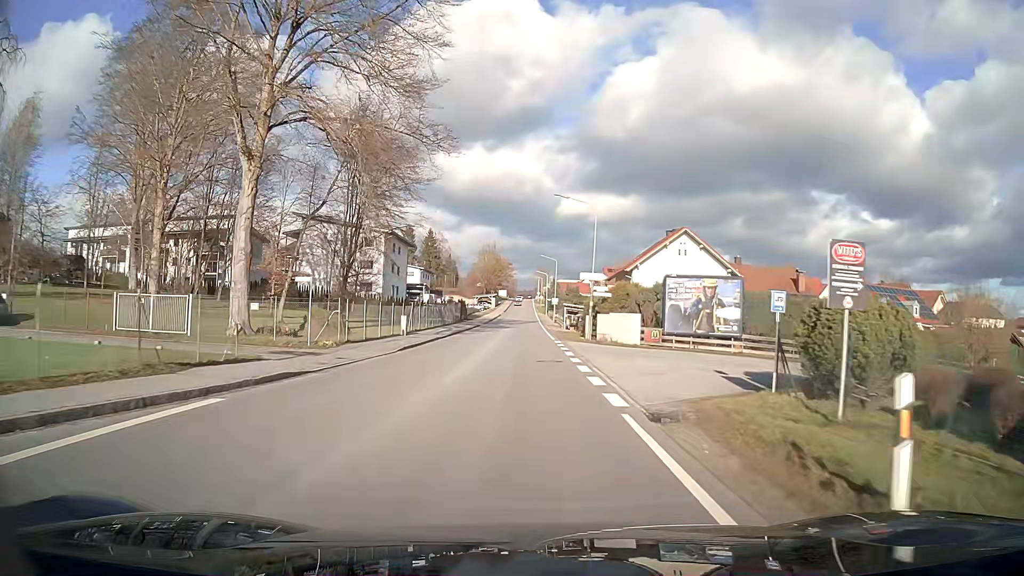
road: tertiary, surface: asphalt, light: Day
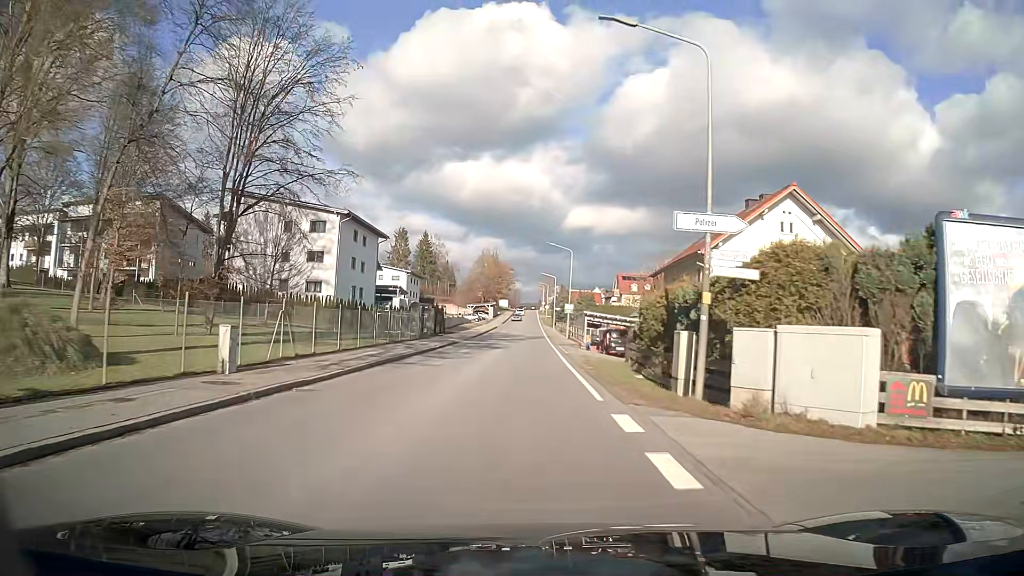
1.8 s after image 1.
(-0.1, +22.8) m; -1°
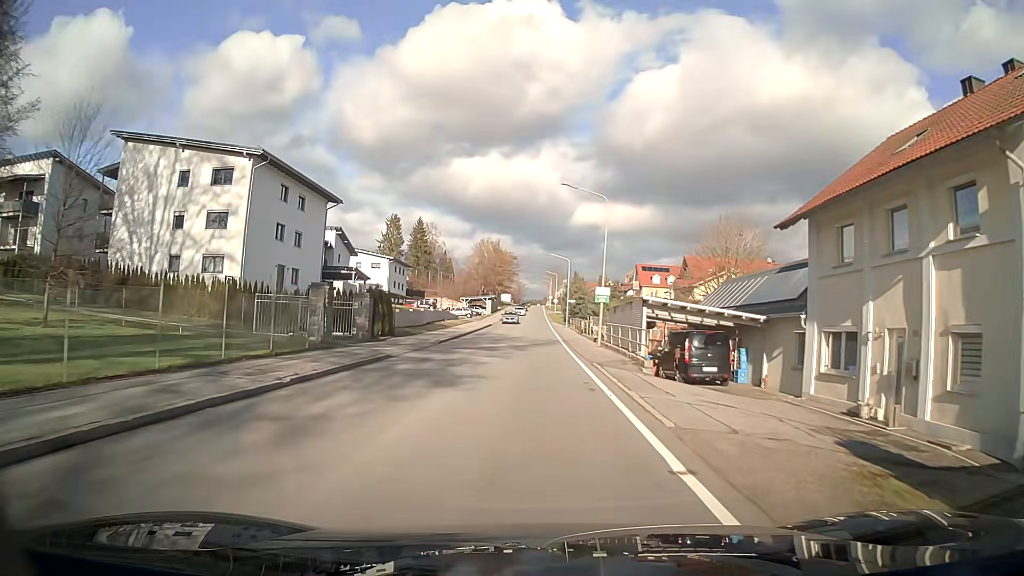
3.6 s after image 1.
(-0.1, +22.6) m; 0°
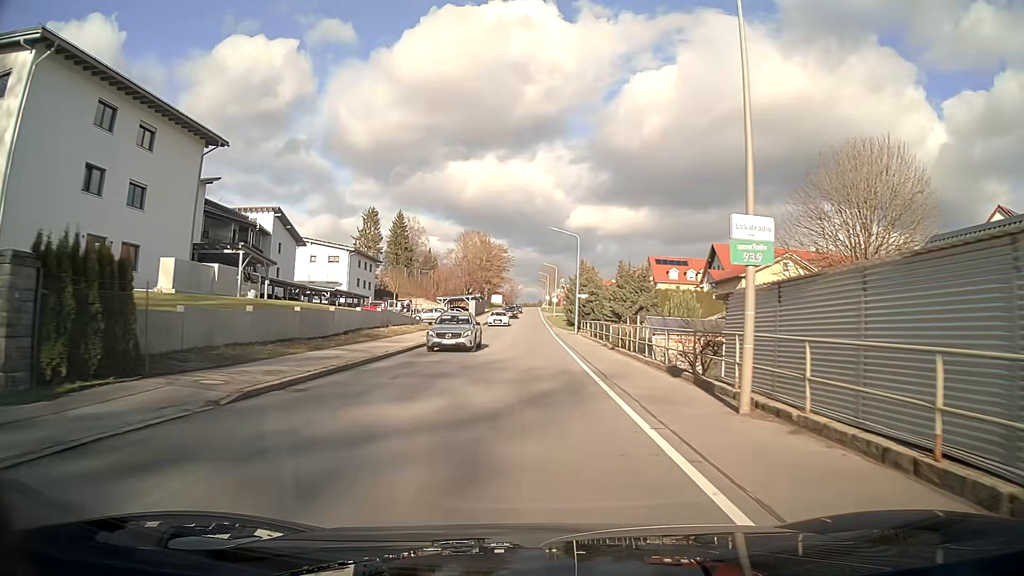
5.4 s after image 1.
(+0.1, +22.6) m; +1°
(0, +10) (0, +20) (0, +30) (0, +40) (0, +50) (0, +60) (0, +70) (0, +80) (0, +90) (0, +100) m
